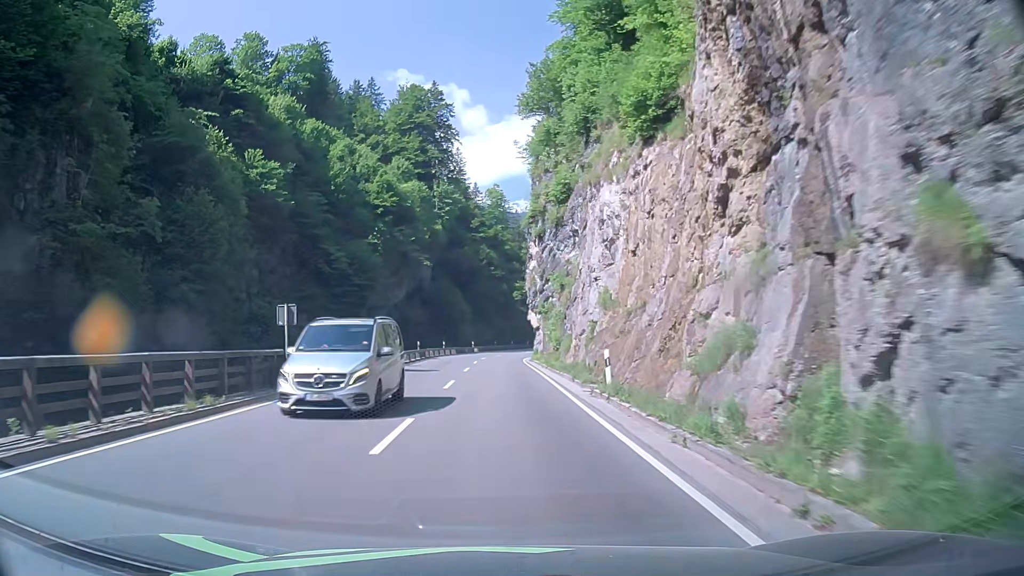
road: primary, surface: asphalt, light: Day
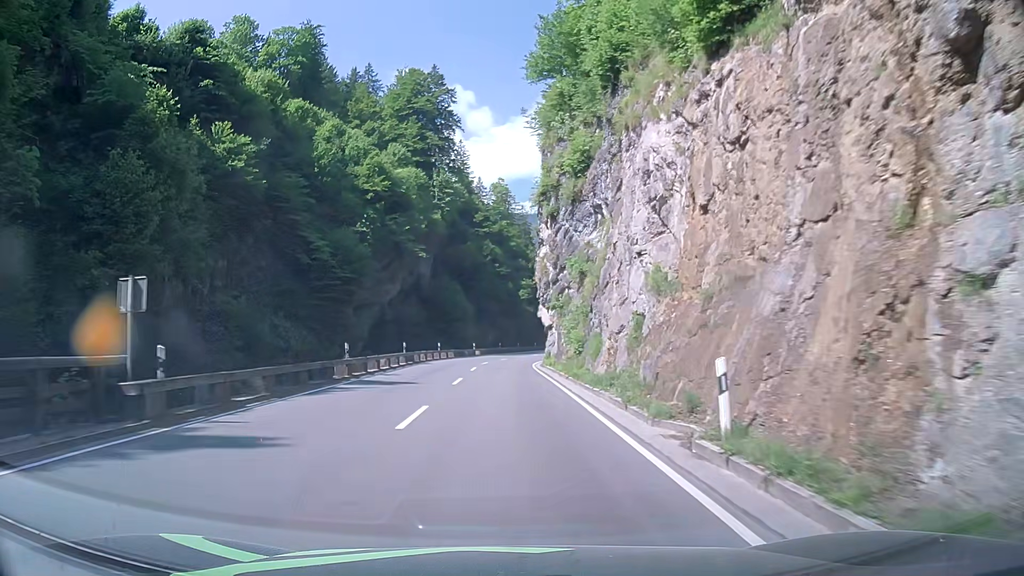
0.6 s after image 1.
(+0.1, +9.5) m; 0°
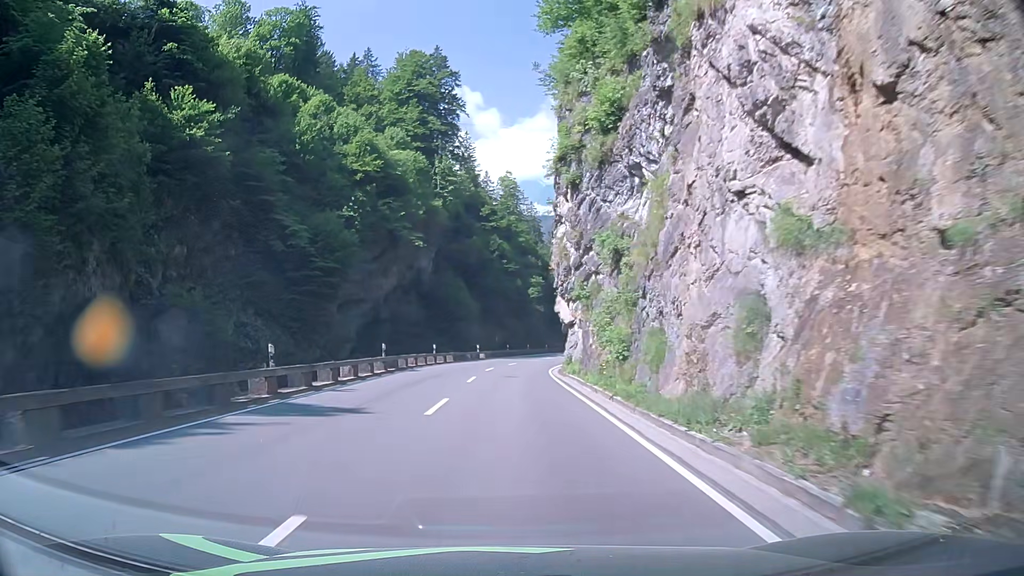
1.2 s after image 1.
(0.0, +9.6) m; 0°
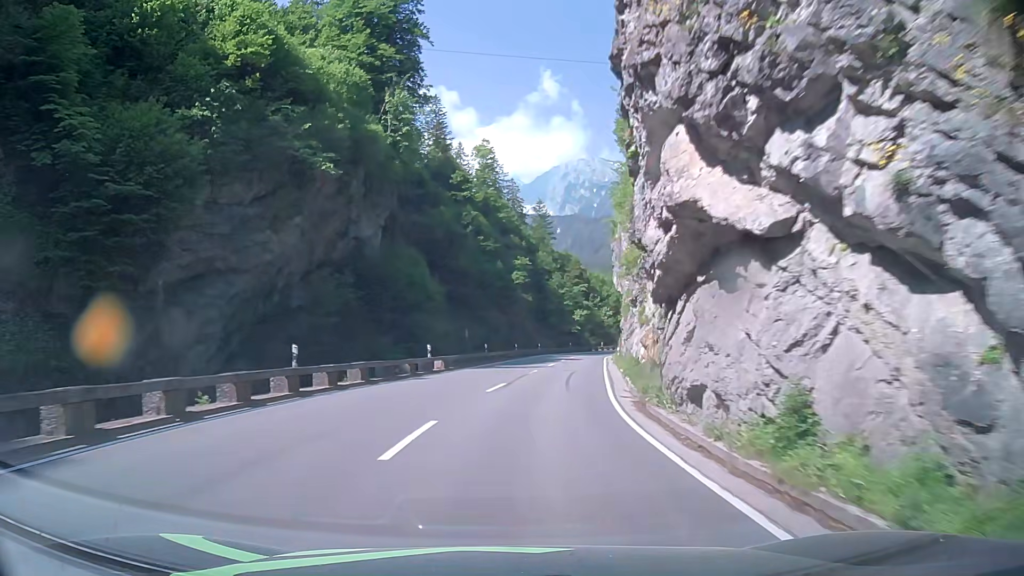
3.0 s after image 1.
(-0.3, +29.1) m; +1°
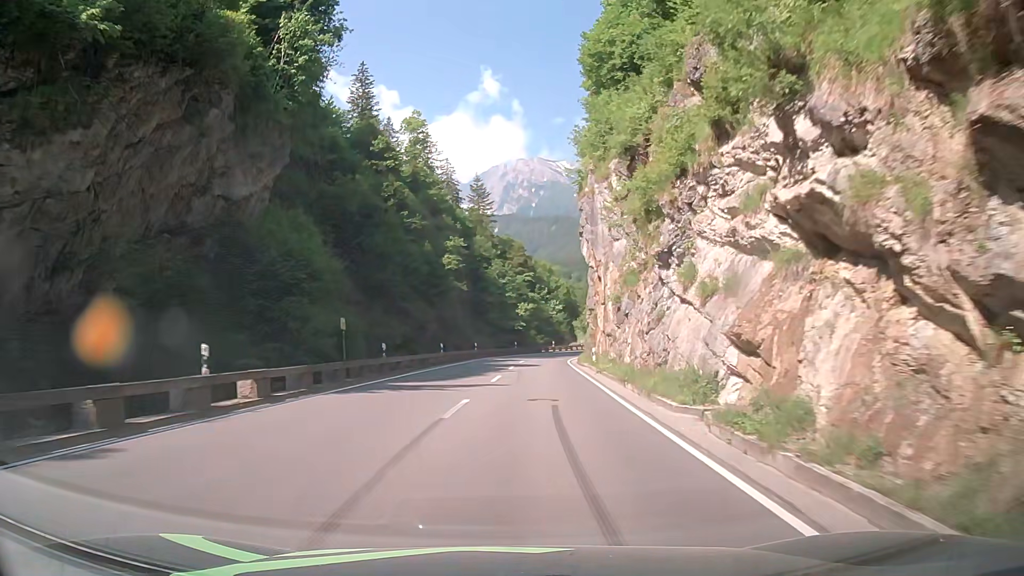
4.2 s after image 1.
(+0.9, +19.7) m; +5°
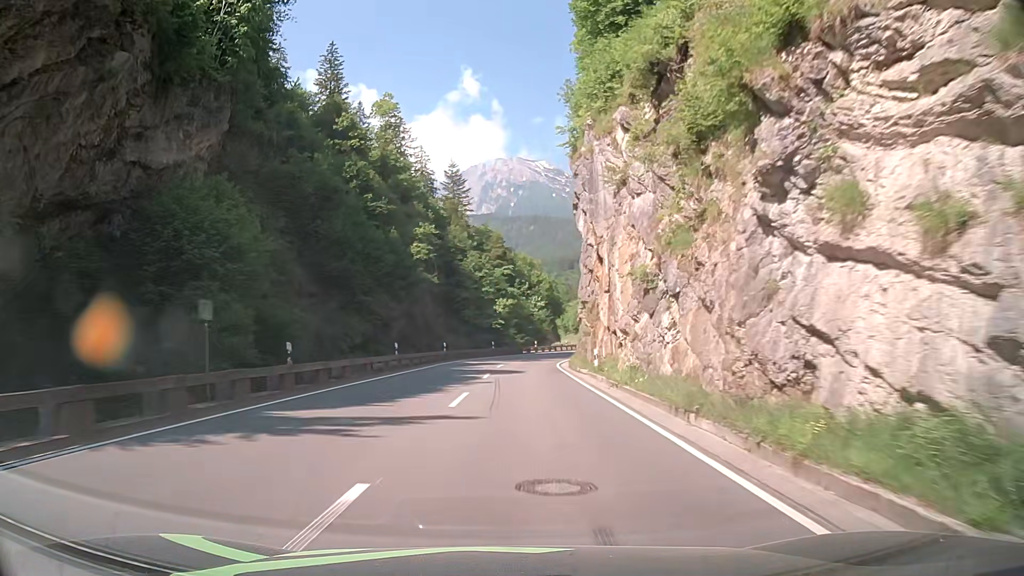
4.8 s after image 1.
(+0.2, +9.8) m; +2°
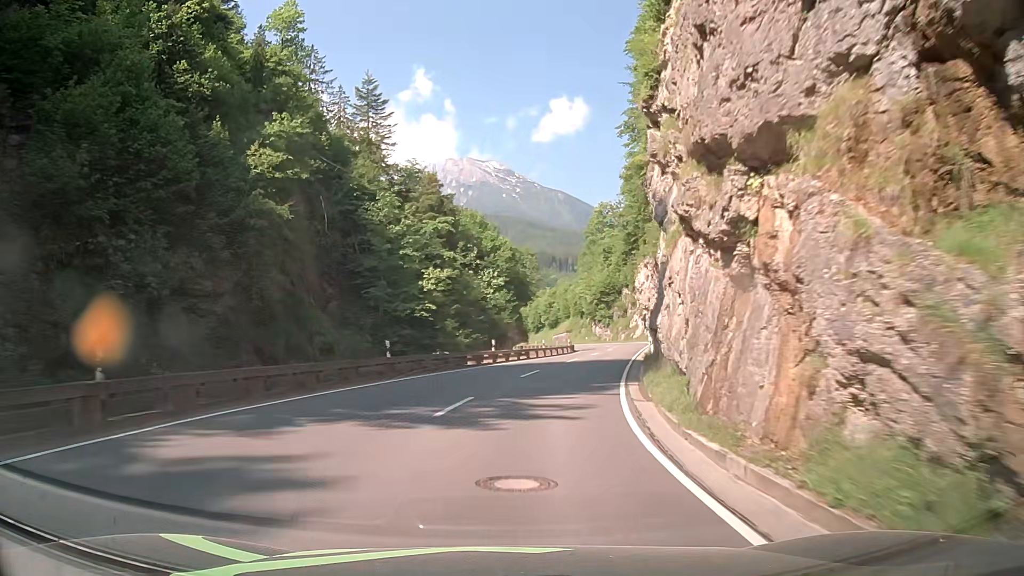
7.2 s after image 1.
(+1.2, +38.2) m; +4°
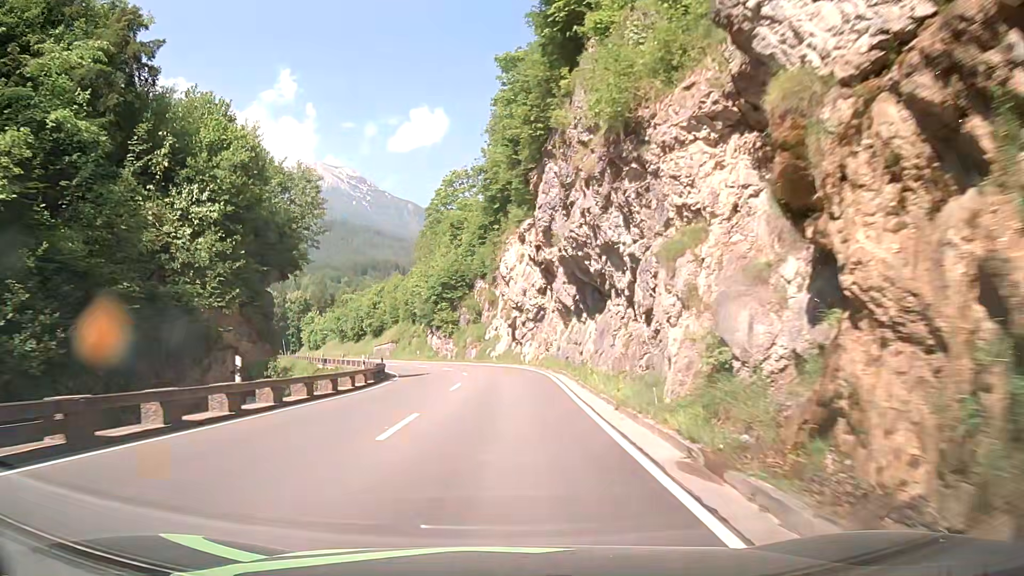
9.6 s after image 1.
(+5.4, +37.3) m; +14°
(0, +10) (0, +20) (0, +30) (-1, +40) (-2, +50) (-5, +60) (-8, +69) (-12, +78) (-16, +87) (-20, +97) m
